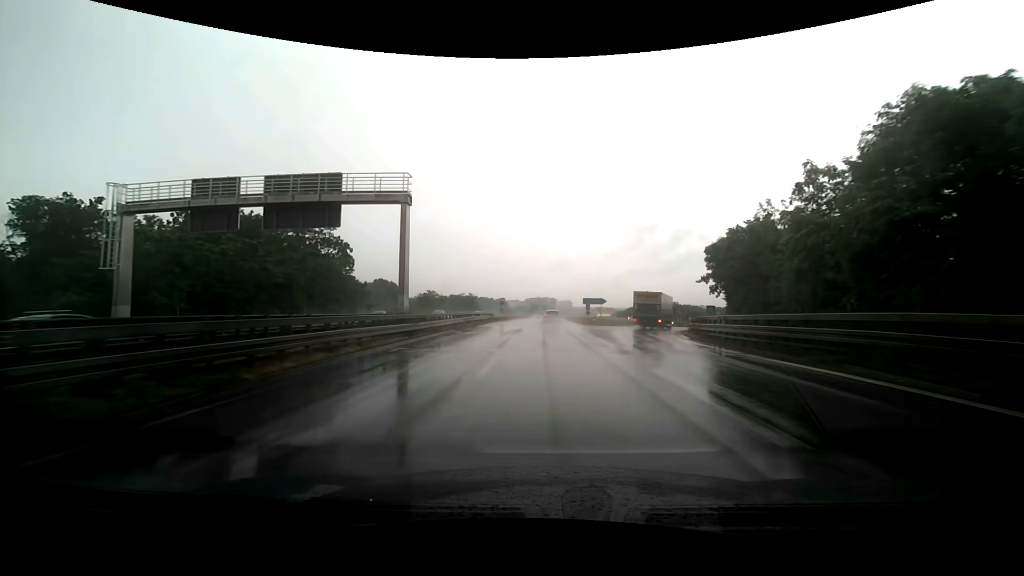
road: trunk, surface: asphalt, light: Day
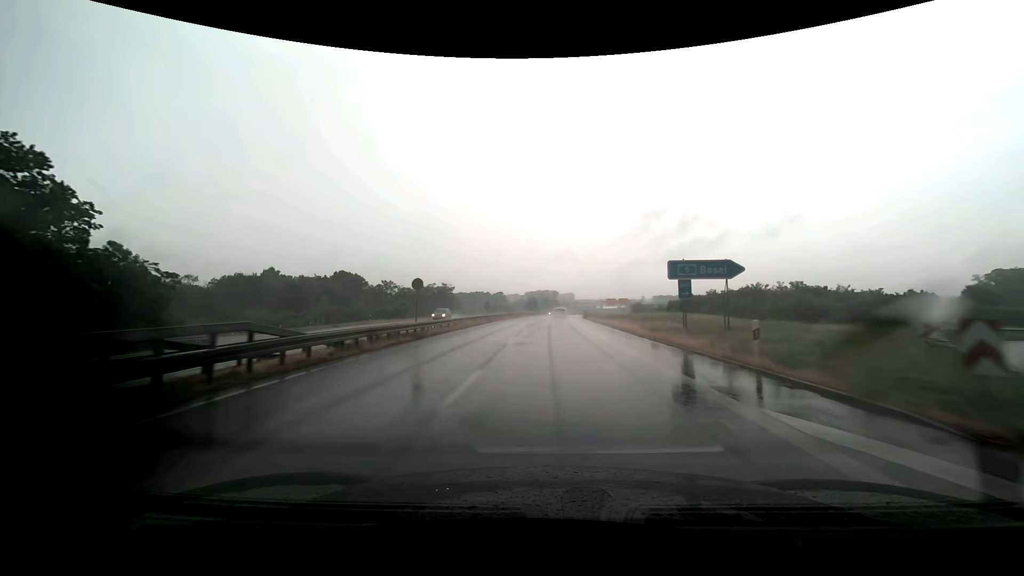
(0.0, +51.4) m; 0°
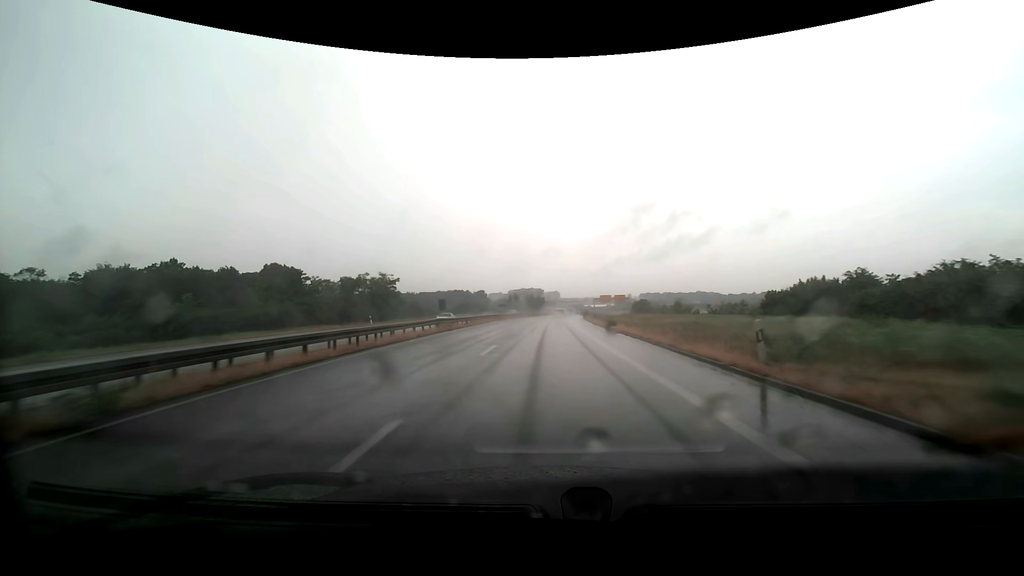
(+0.4, +41.0) m; +1°
(0, +10) (0, +20) (0, +30) (0, +40) (+1, +50) (+1, +60) (+1, +70) (+2, +80) (+3, +90) (+4, +100) m
